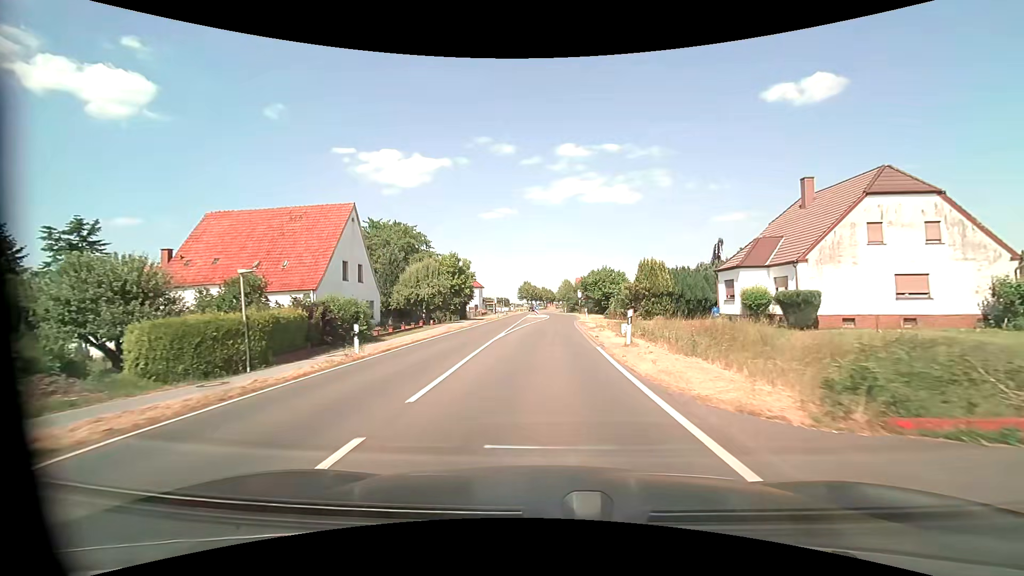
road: primary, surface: asphalt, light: Day
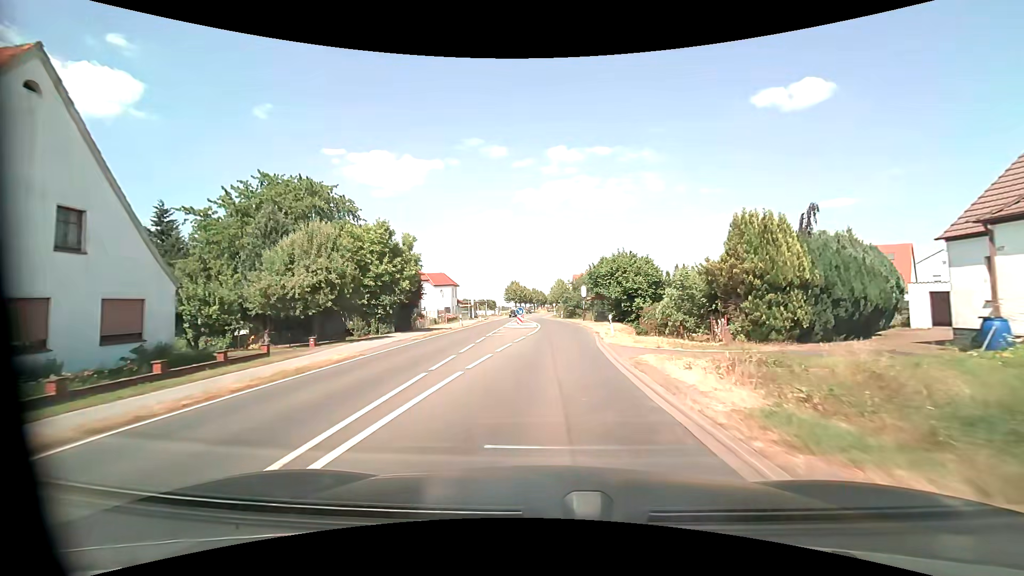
(0.0, +23.4) m; +1°
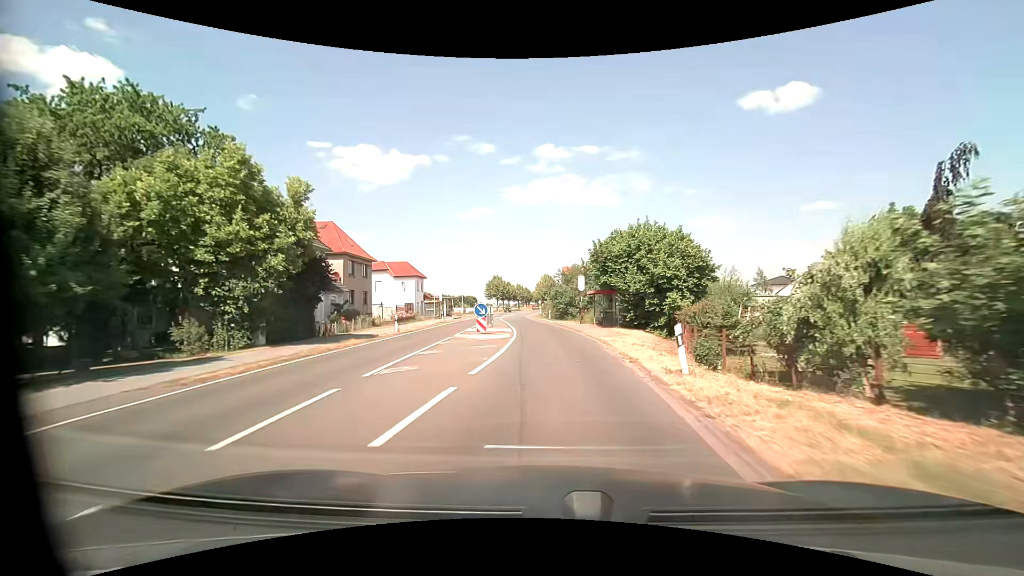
(+0.3, +15.5) m; +2°
(0, +10) (0, +20) (0, +30) (-1, +40) (-2, +50) (-3, +60) (-3, +70) (-4, +80) (-4, +90) (-4, +100) m
